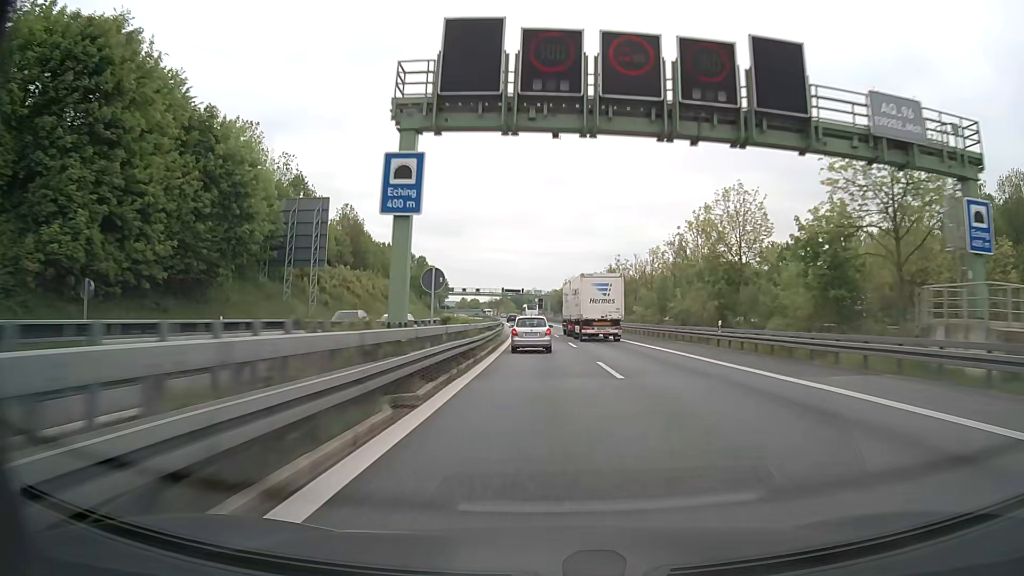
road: motorway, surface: asphalt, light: Day
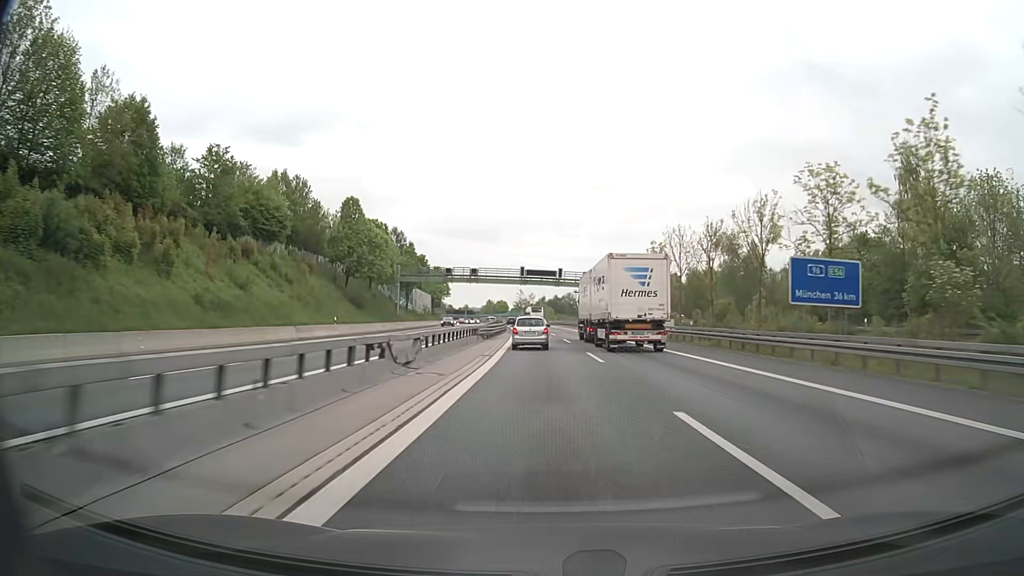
(-2.6, +83.3) m; -3°
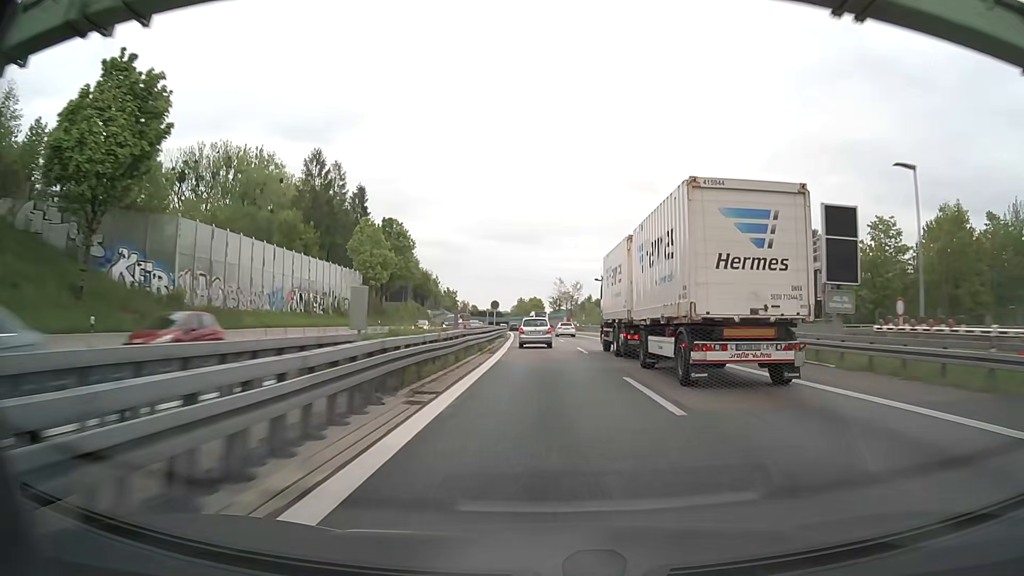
(-2.3, +84.1) m; -4°
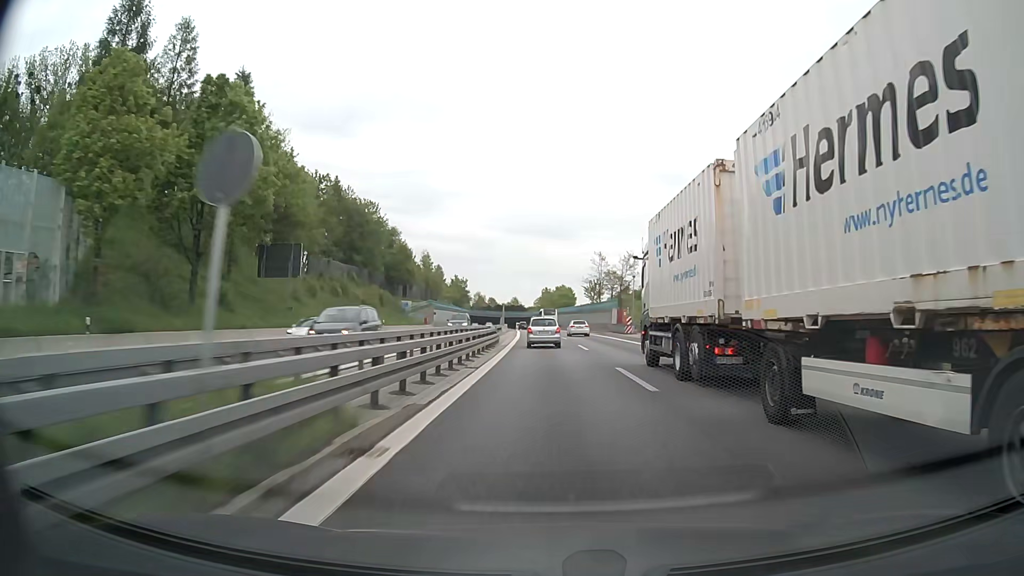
(-0.8, +51.2) m; -2°
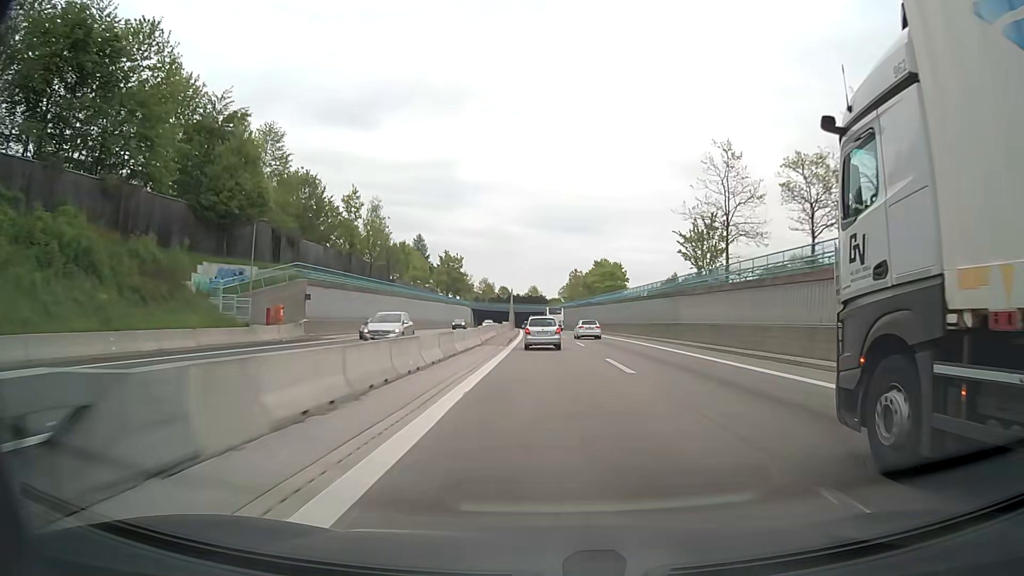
(-1.5, +68.0) m; -2°
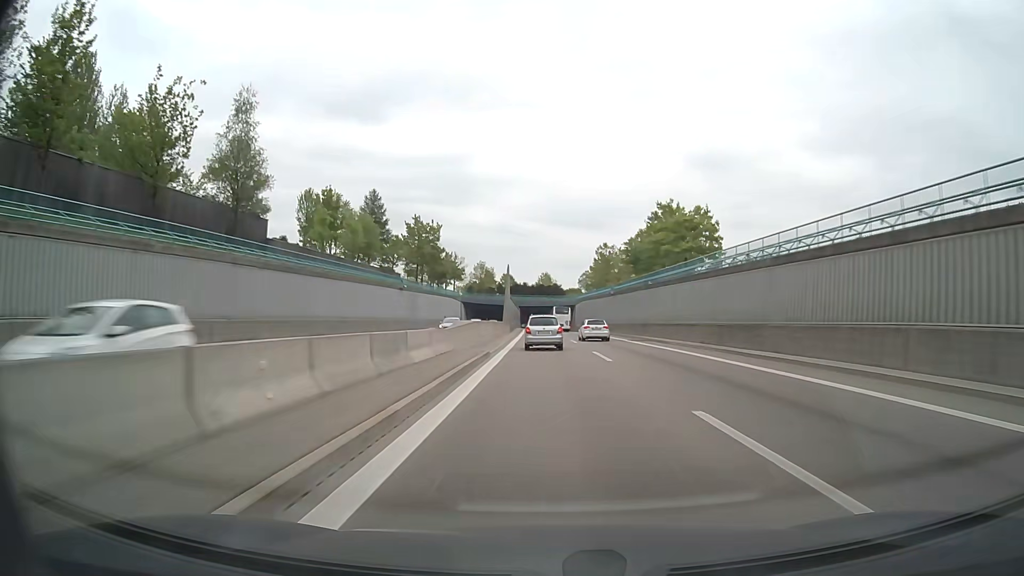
(-0.7, +49.7) m; -1°
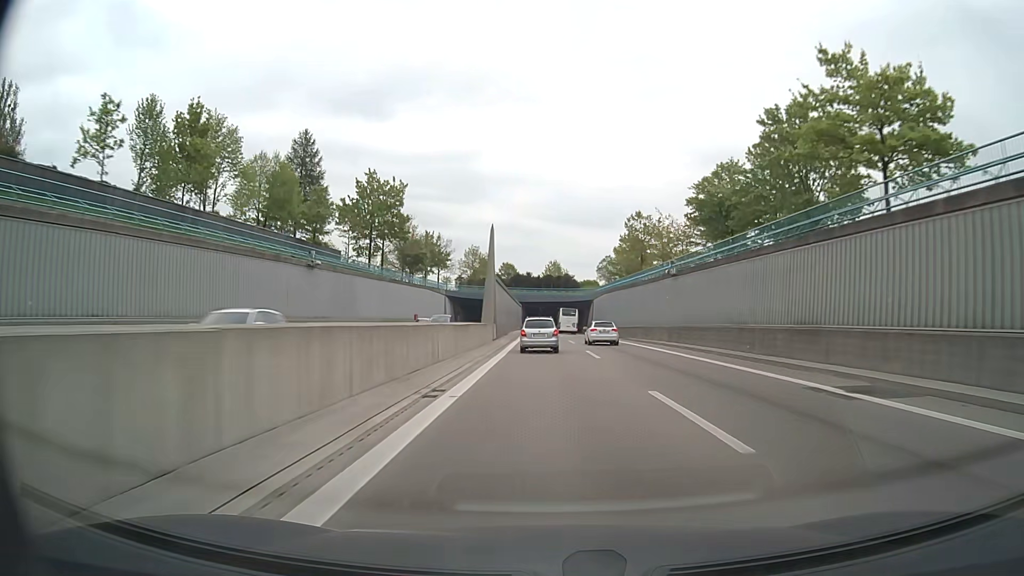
(-0.1, +32.9) m; 0°
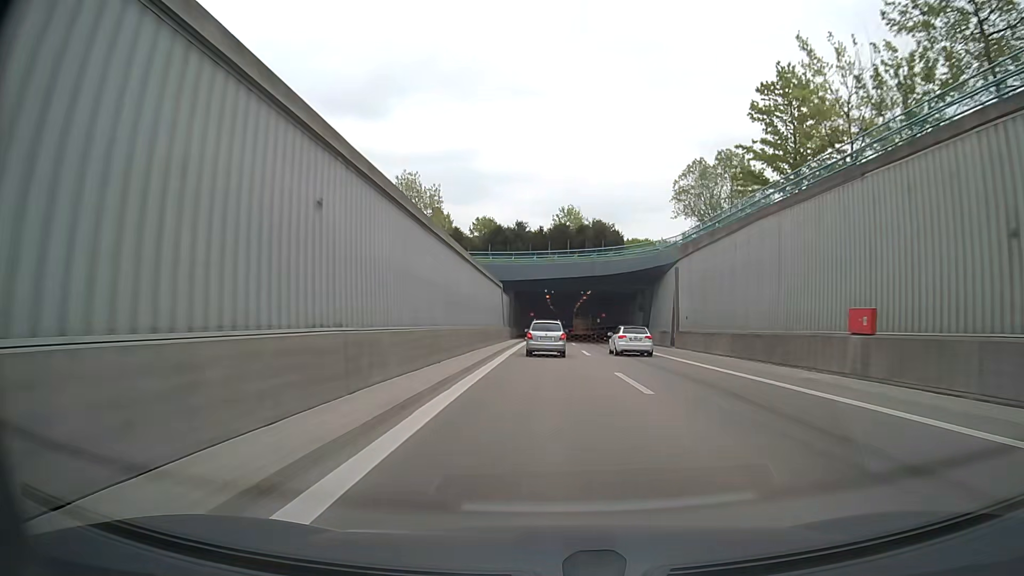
(-0.8, +66.3) m; -1°
(0, +10) (0, +20) (0, +30) (0, +40) (0, +50) (0, +60) (0, +70) (0, +80) (0, +90) (0, +100) m
